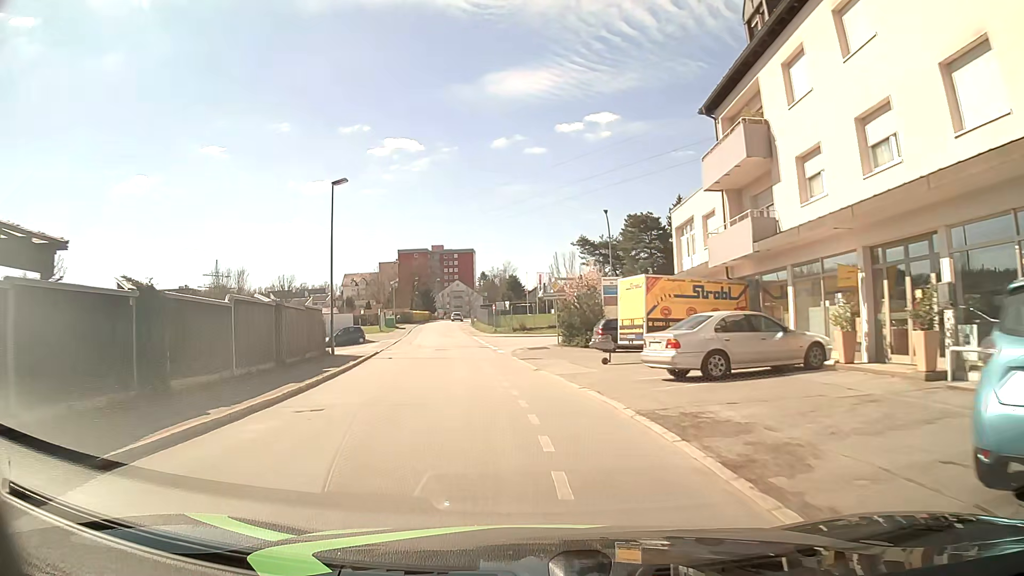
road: residential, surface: asphalt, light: Day
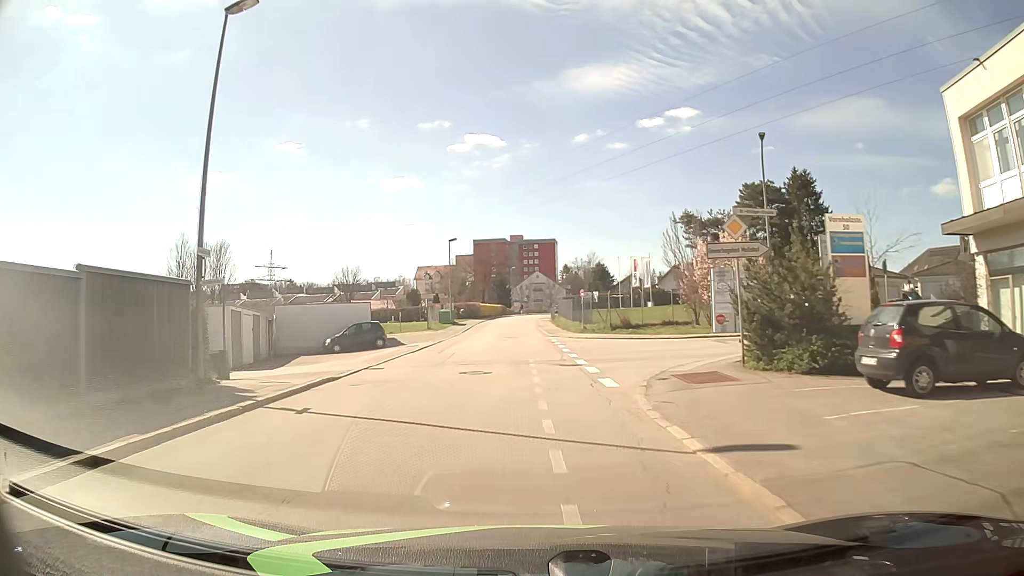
(-1.2, +19.2) m; -6°
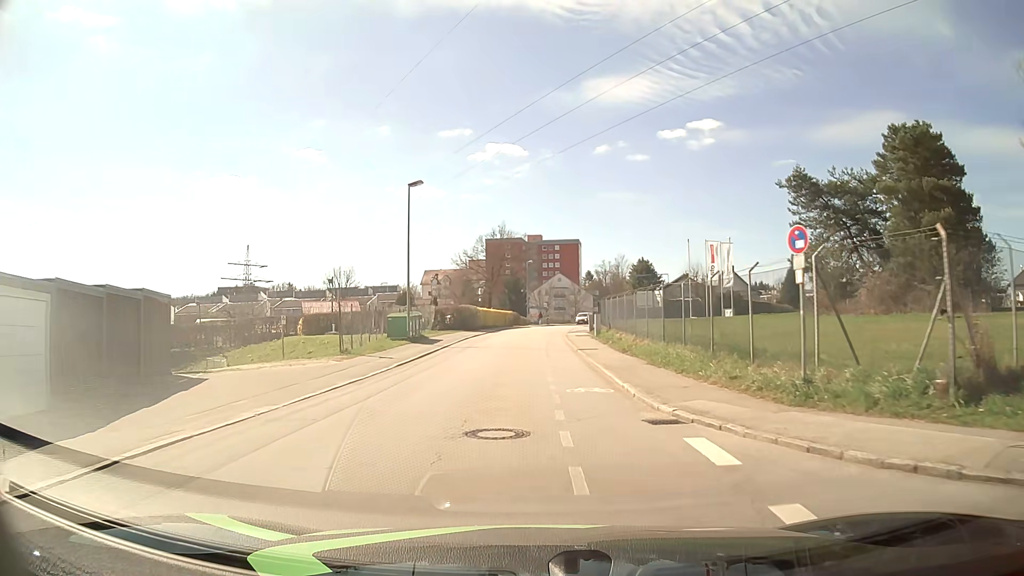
(-0.8, +30.5) m; -2°
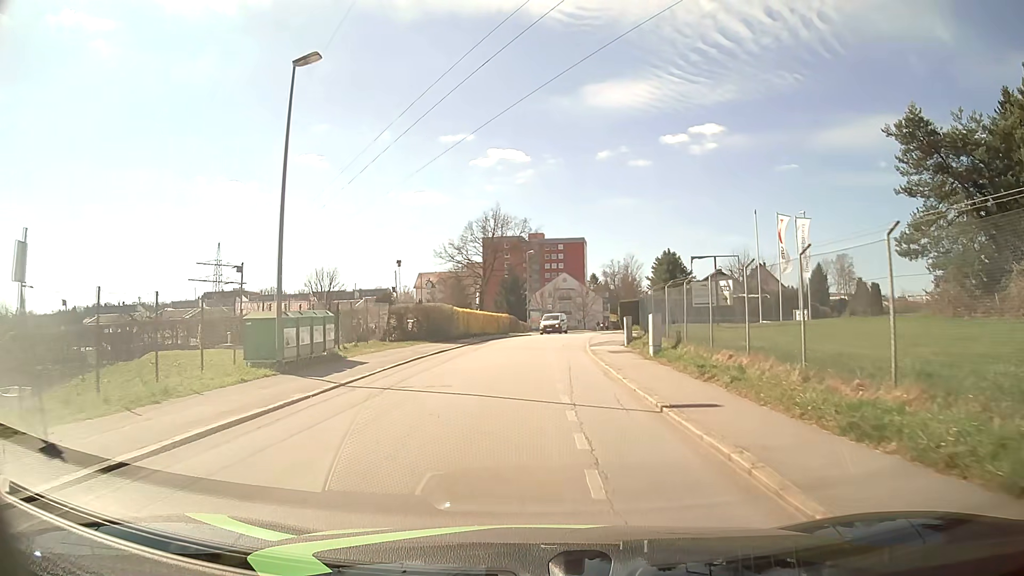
(-0.1, +18.1) m; 0°
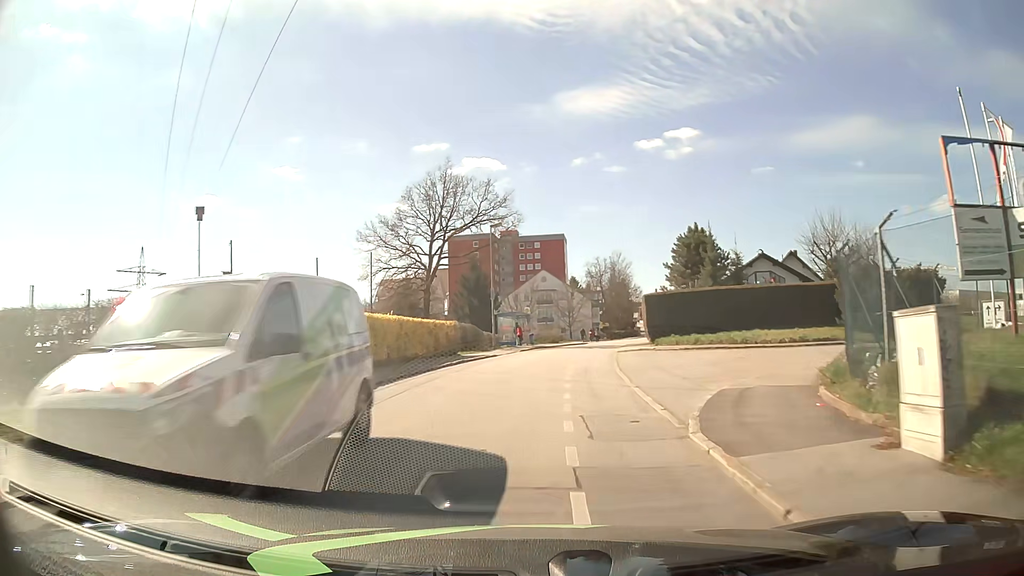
(+0.5, +24.7) m; +2°
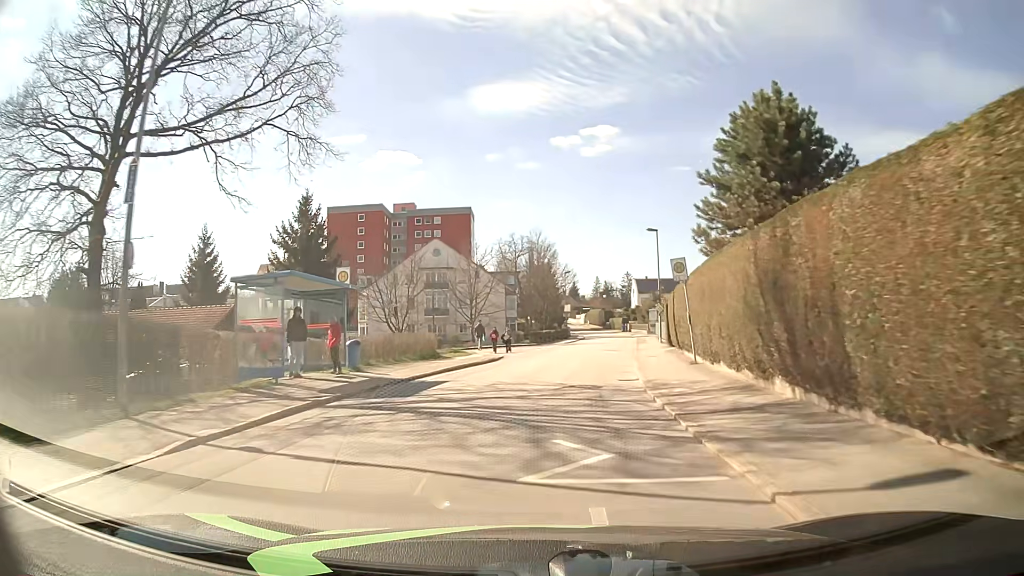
(+2.0, +34.4) m; +7°
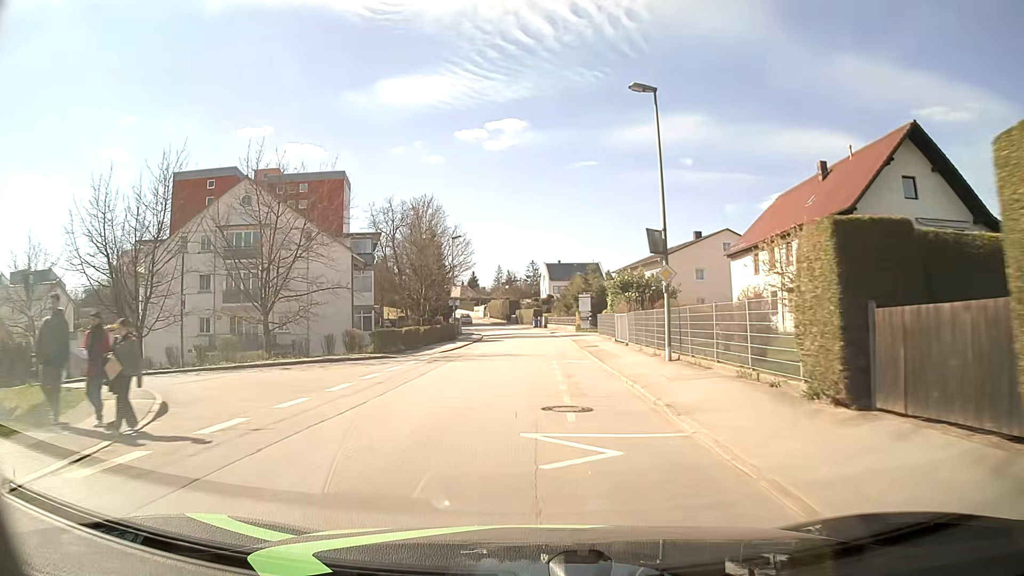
(+2.3, +28.6) m; +9°
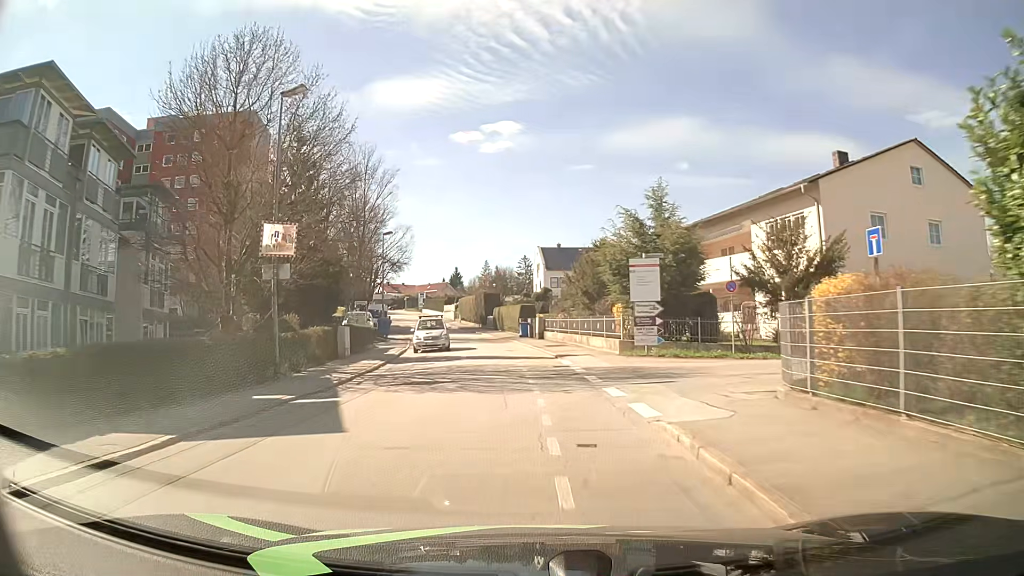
(+0.4, +36.2) m; +1°
(0, +10) (-1, +20) (-1, +30) (-3, +40) (-5, +50) (-7, +59) (-9, +69) (-11, +79) (-14, +89) (-16, +98) m
